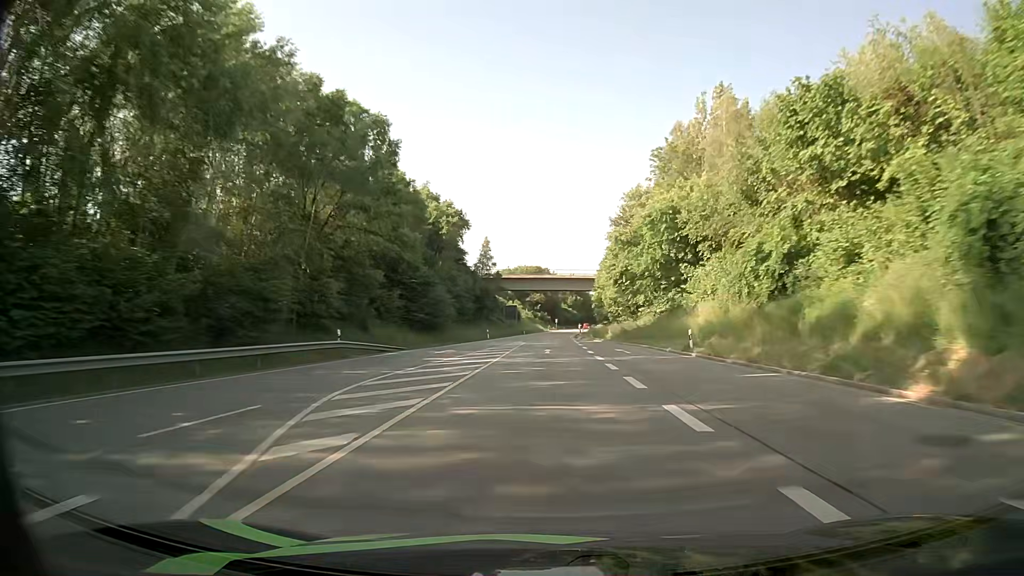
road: primary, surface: asphalt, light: Day
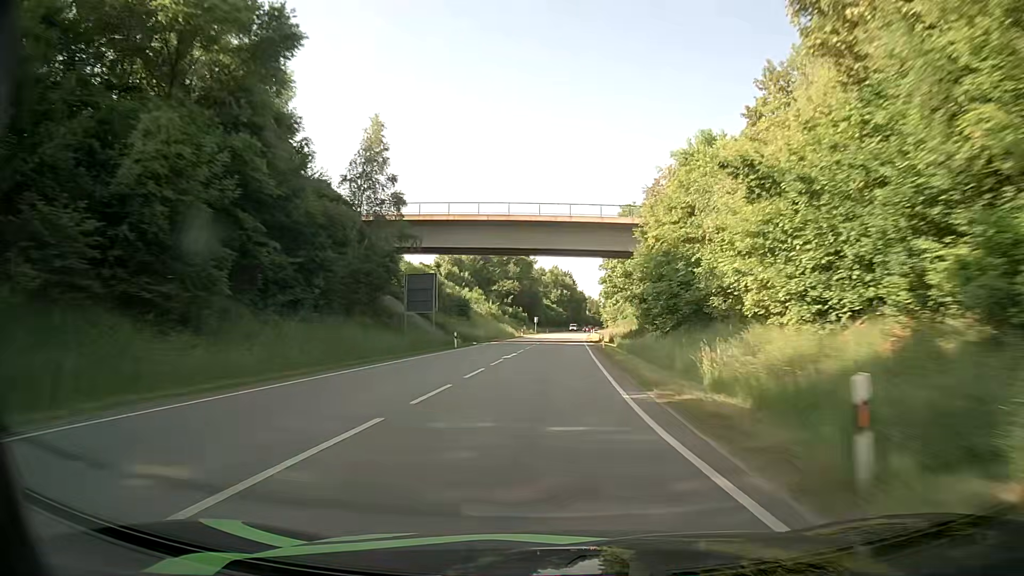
(+0.6, +67.7) m; +1°
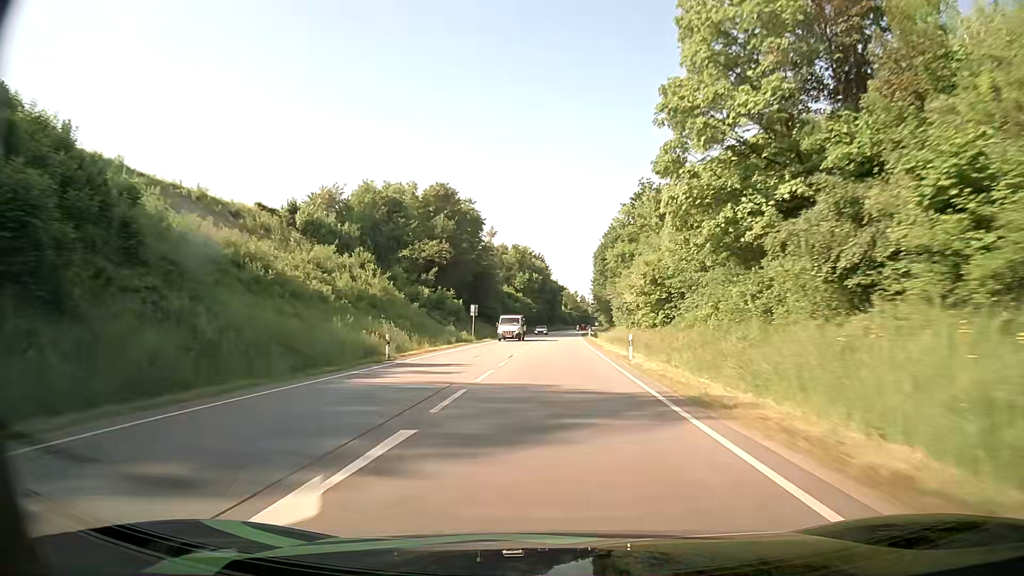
(+1.8, +67.7) m; +3°
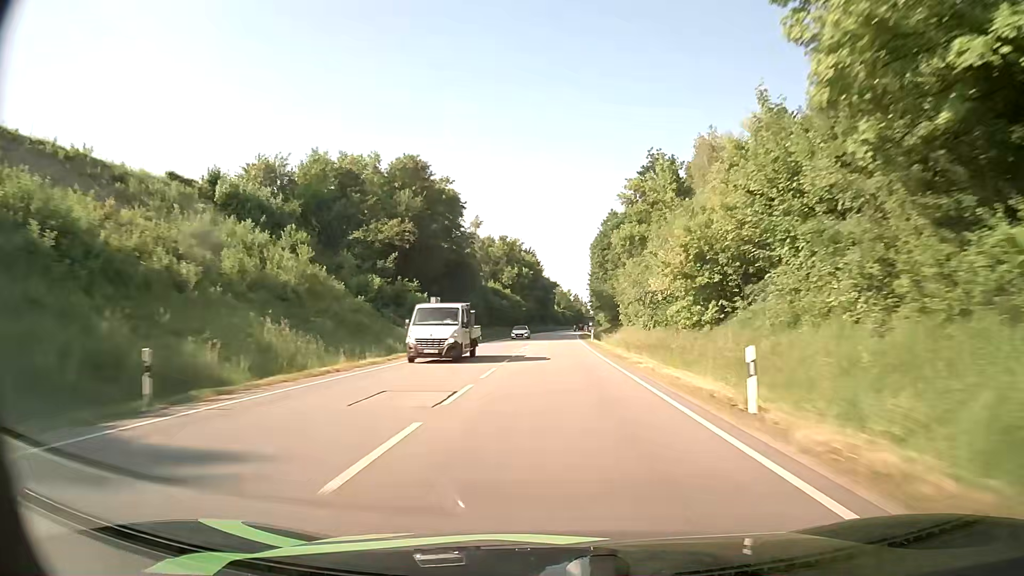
(0.0, +16.9) m; +1°
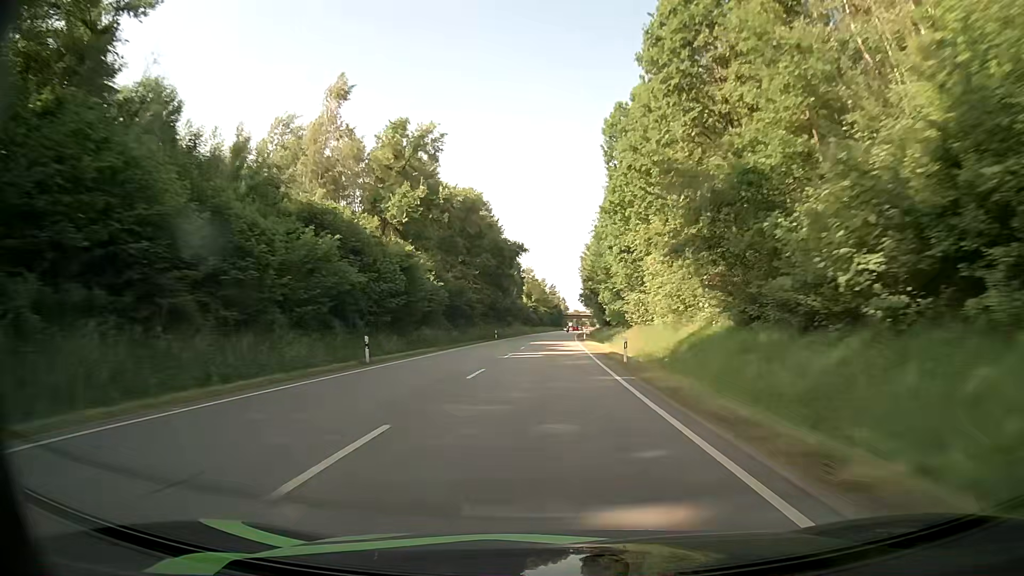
(+1.9, +84.6) m; +2°
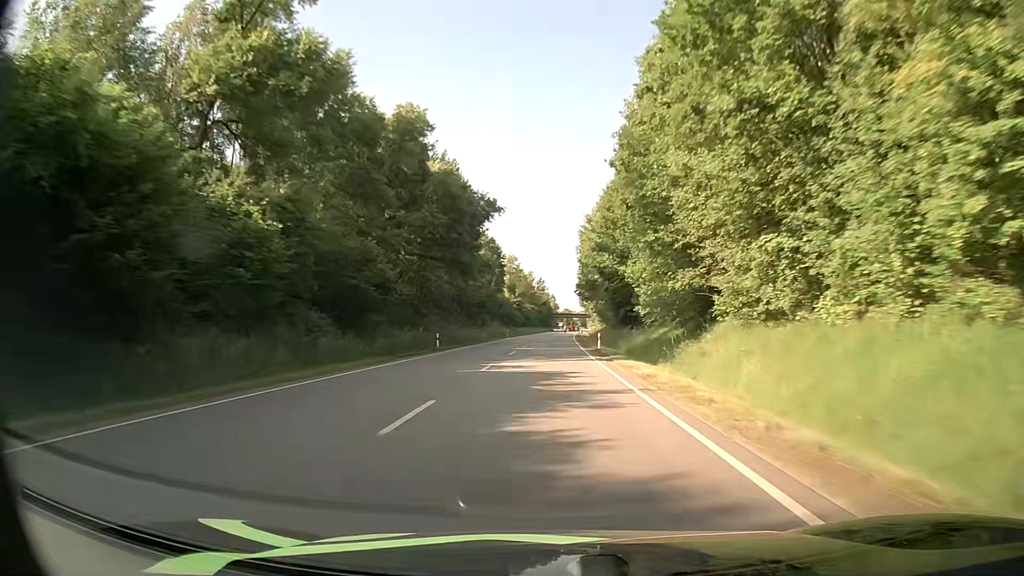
(+0.3, +33.9) m; +1°
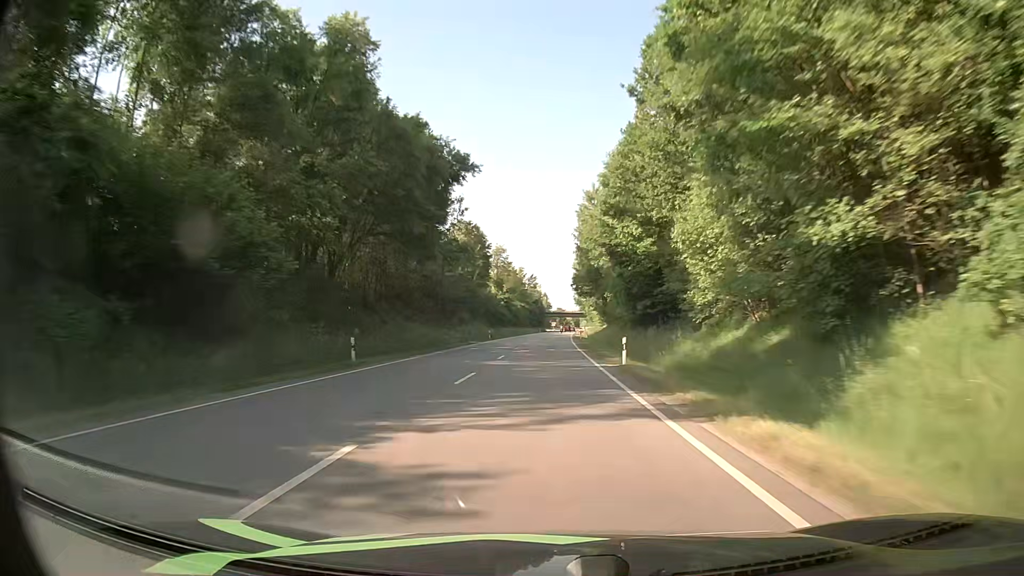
(+0.1, +16.9) m; +1°
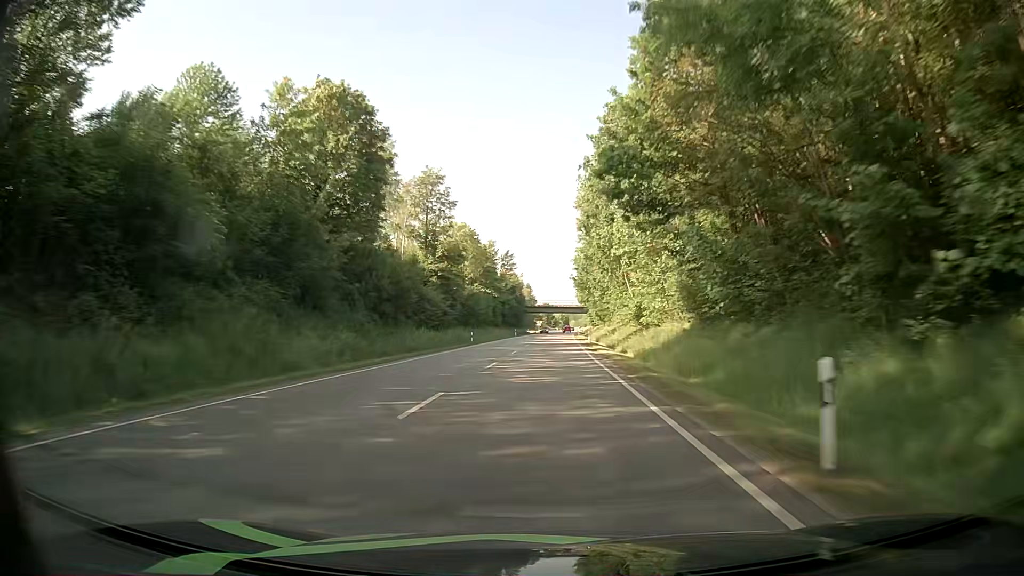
(+0.8, +67.7) m; +1°
(0, +10) (0, +20) (0, +30) (0, +40) (+1, +50) (+1, +60) (+1, +70) (+1, +80) (+2, +90) (+2, +100) m
